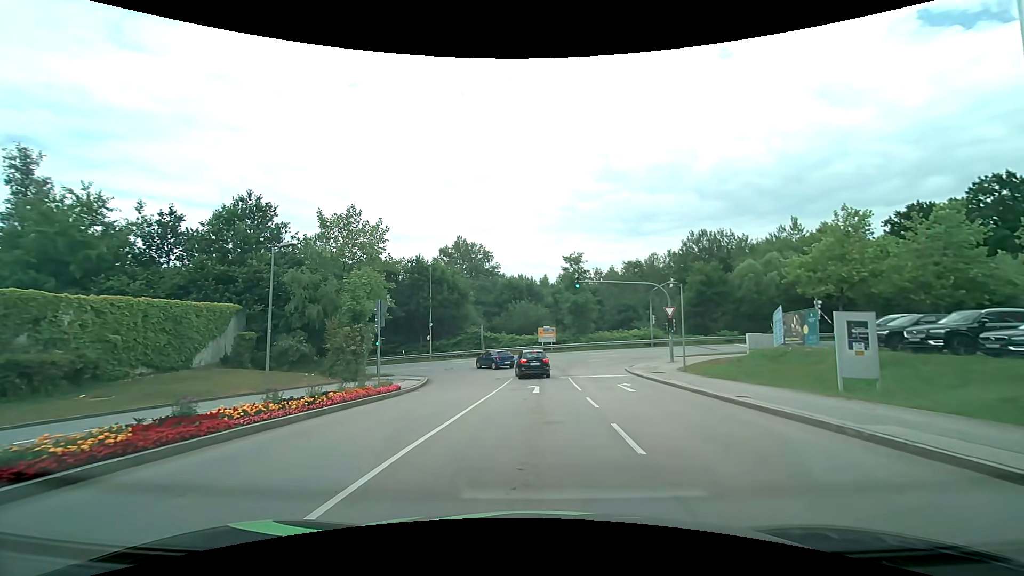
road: residential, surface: asphalt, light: Day
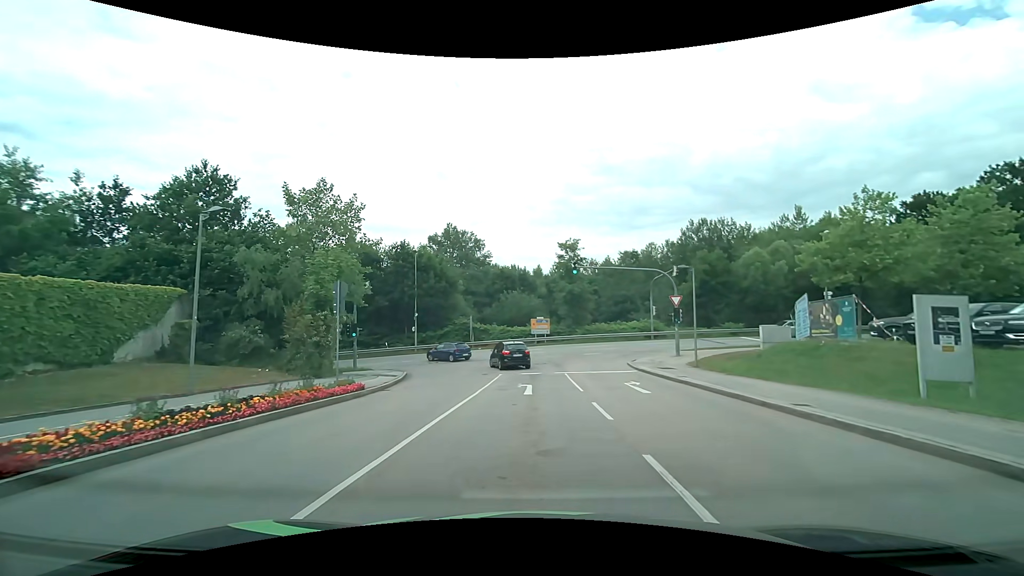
(0.0, +3.6) m; 0°
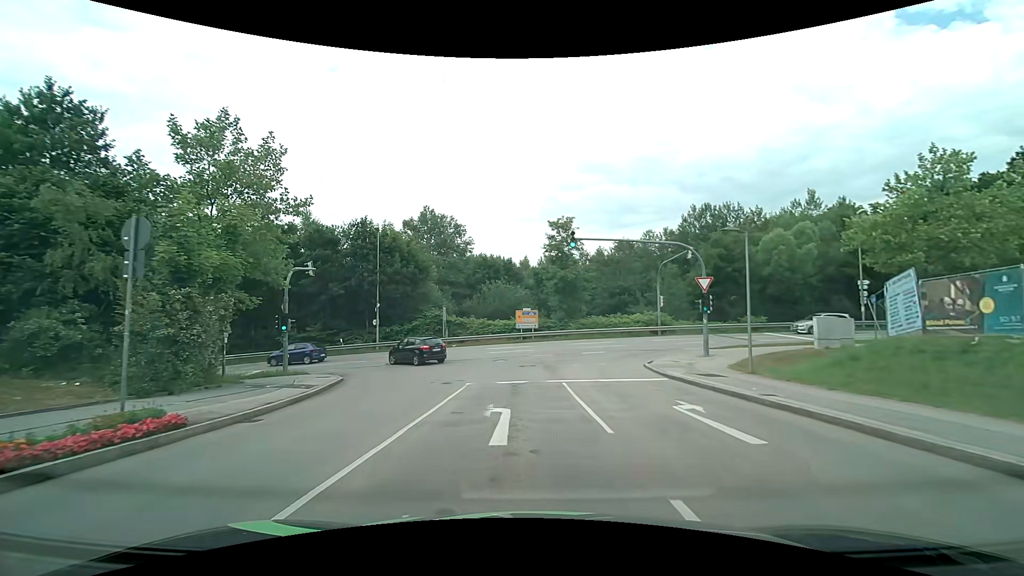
(+0.1, +8.1) m; +2°
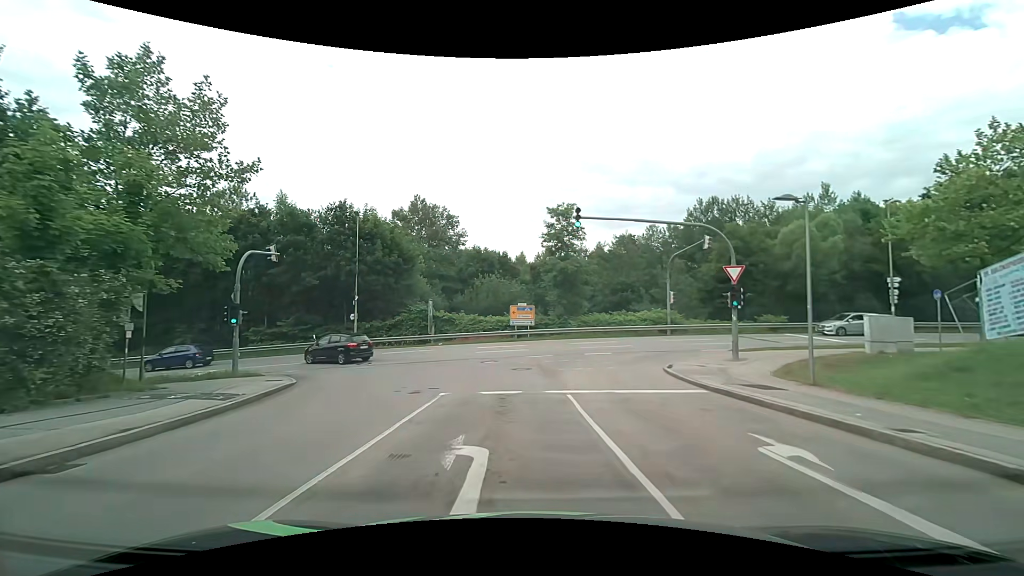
(0.0, +4.2) m; 0°
